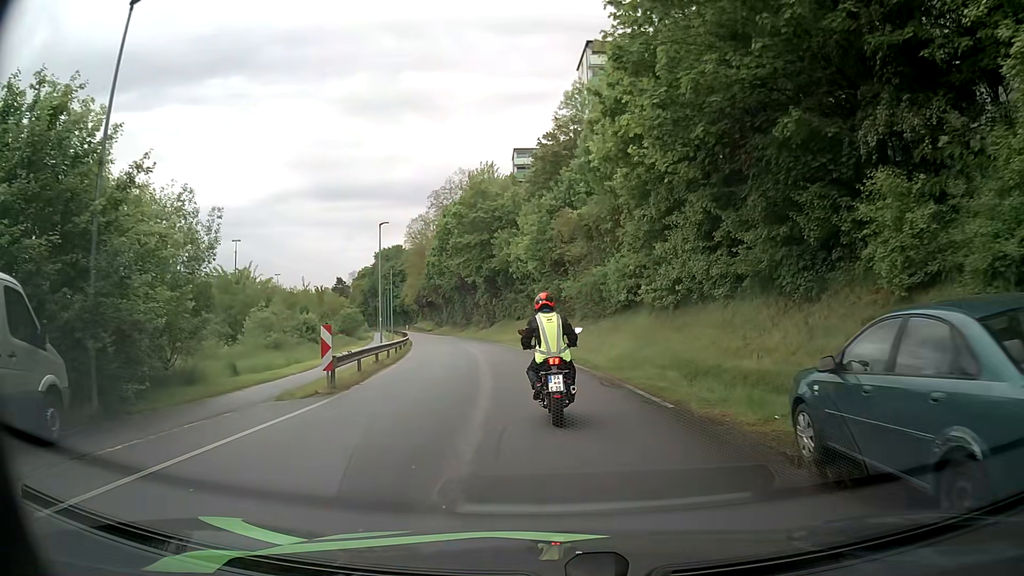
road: residential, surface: asphalt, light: Day
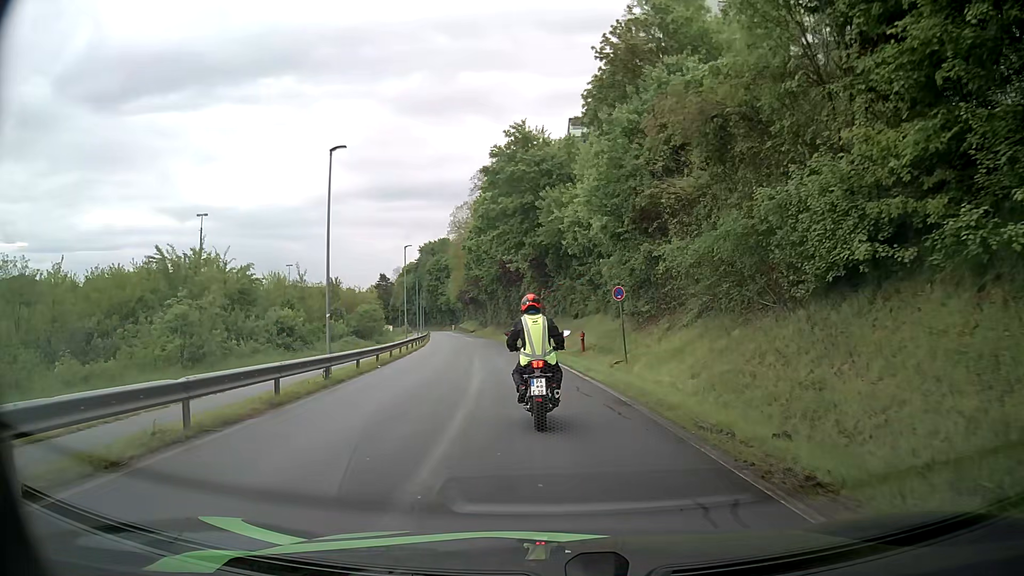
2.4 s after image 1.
(-0.6, +19.1) m; -4°
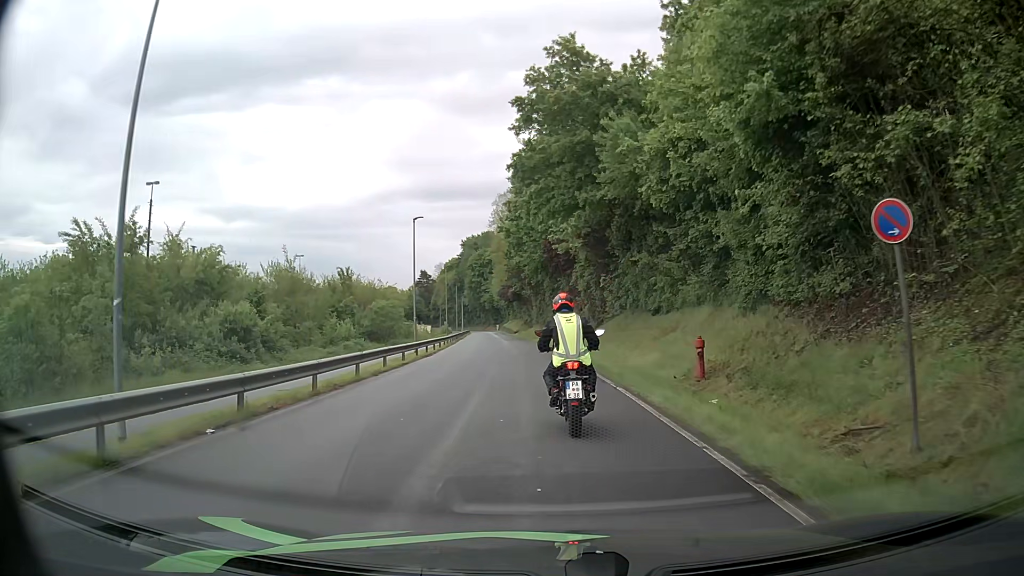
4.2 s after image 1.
(-0.6, +14.7) m; -4°
(0, +10) (-1, +20) (-1, +30) (-2, +40) (-3, +50) (-4, +60) (-4, +70) (-5, +80) (-6, +90) (-8, +100) m
